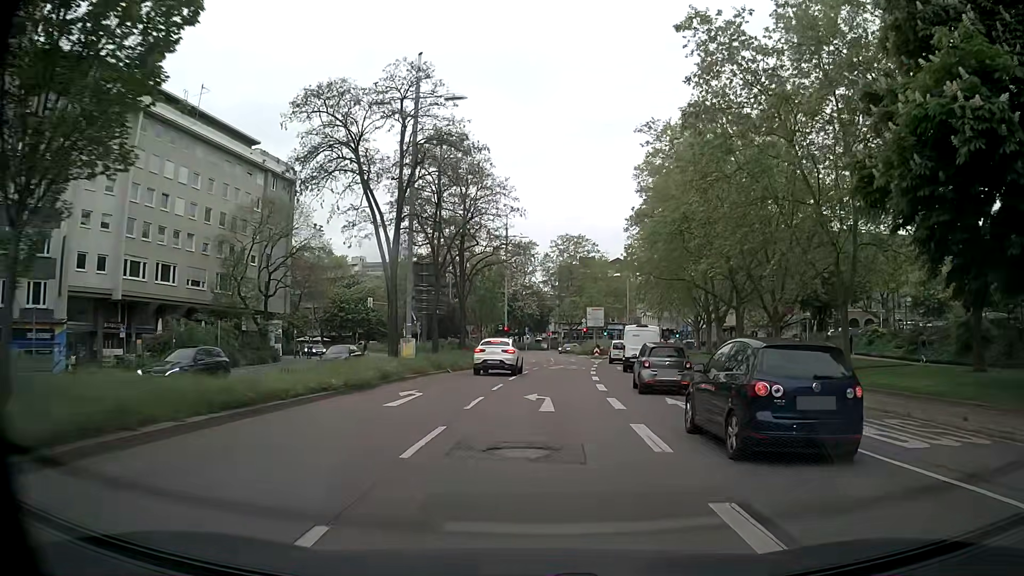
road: primary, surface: asphalt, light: Day
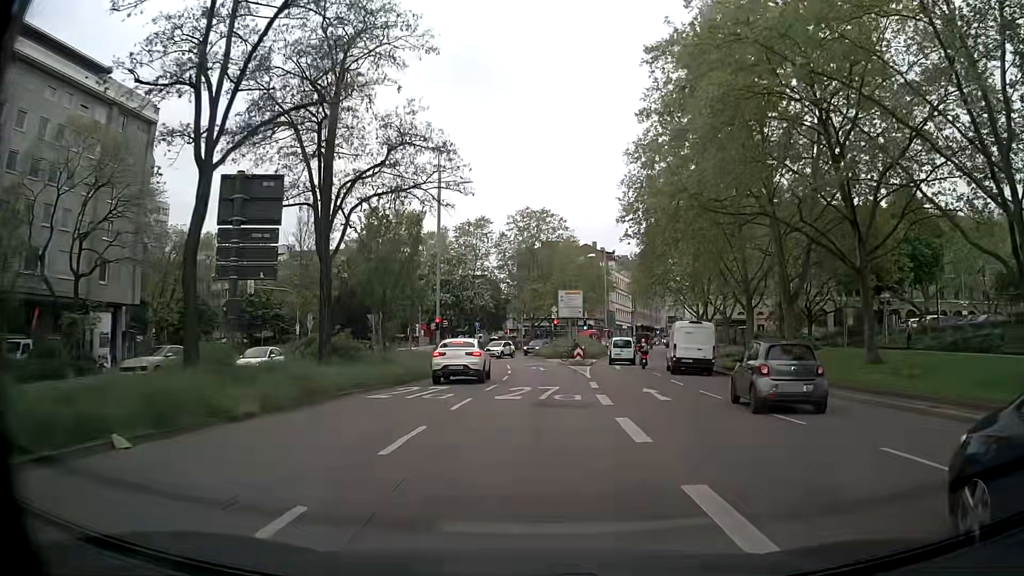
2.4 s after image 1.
(+0.8, +23.8) m; +4°
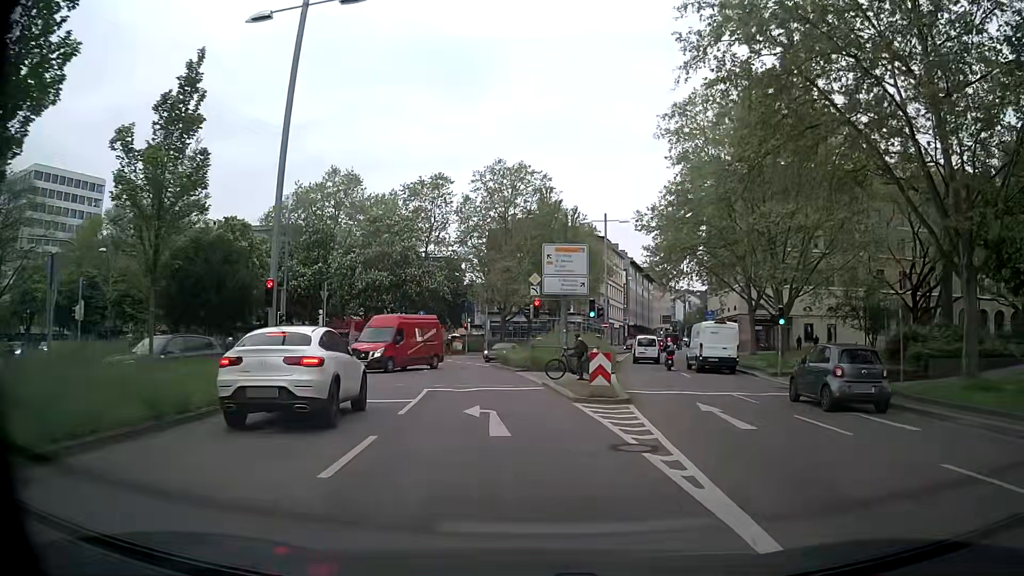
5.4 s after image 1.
(+0.3, +25.6) m; +1°
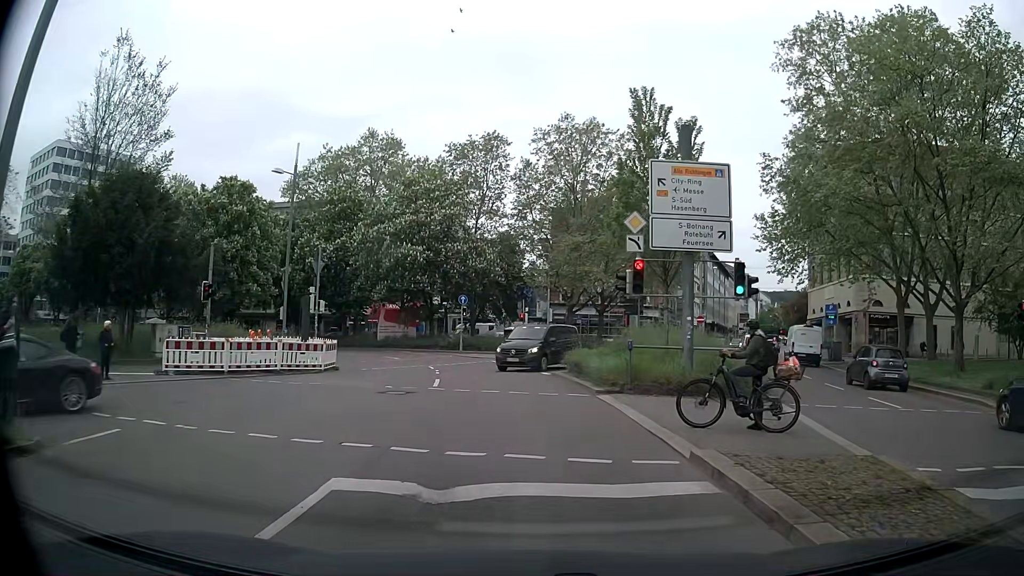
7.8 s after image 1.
(-0.6, +13.2) m; -4°
